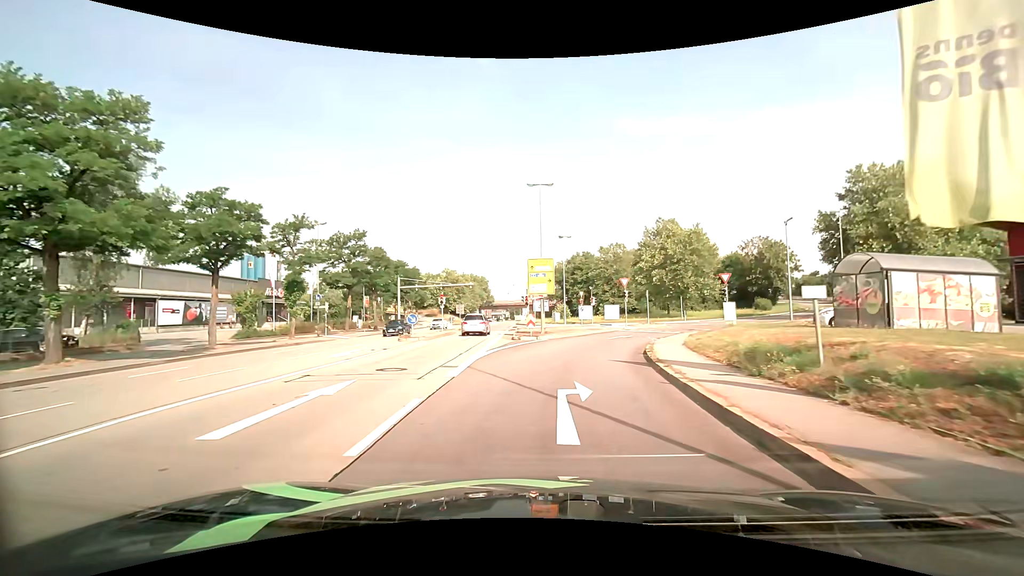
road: primary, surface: asphalt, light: Day
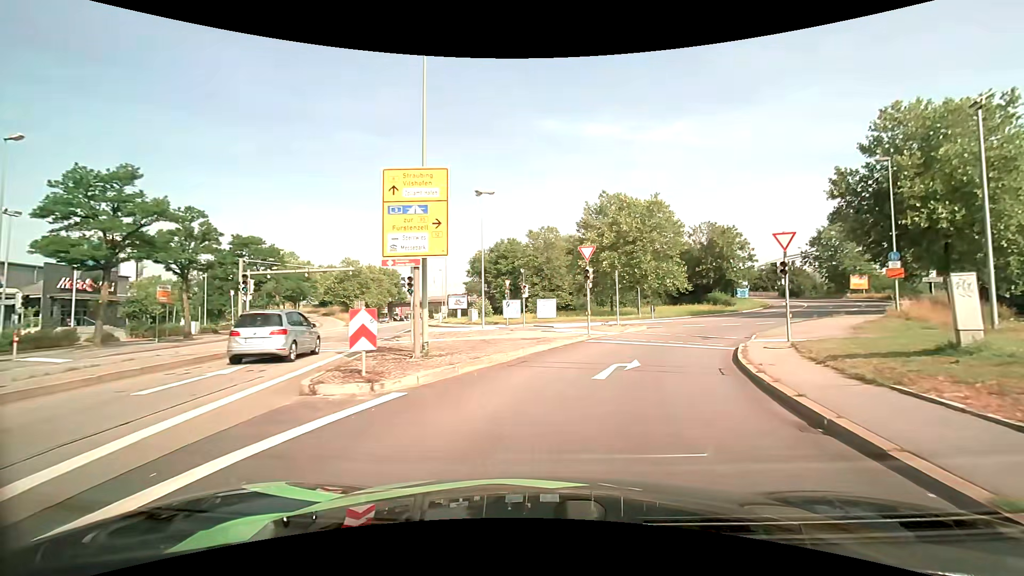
(+1.0, +19.3) m; +8°
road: primary_link
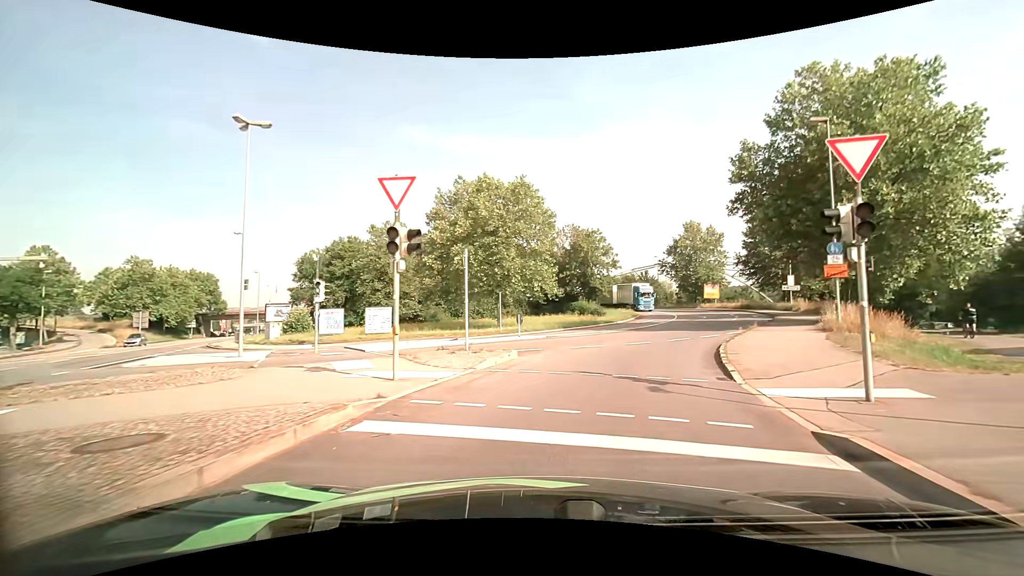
(+1.9, +13.3) m; +16°
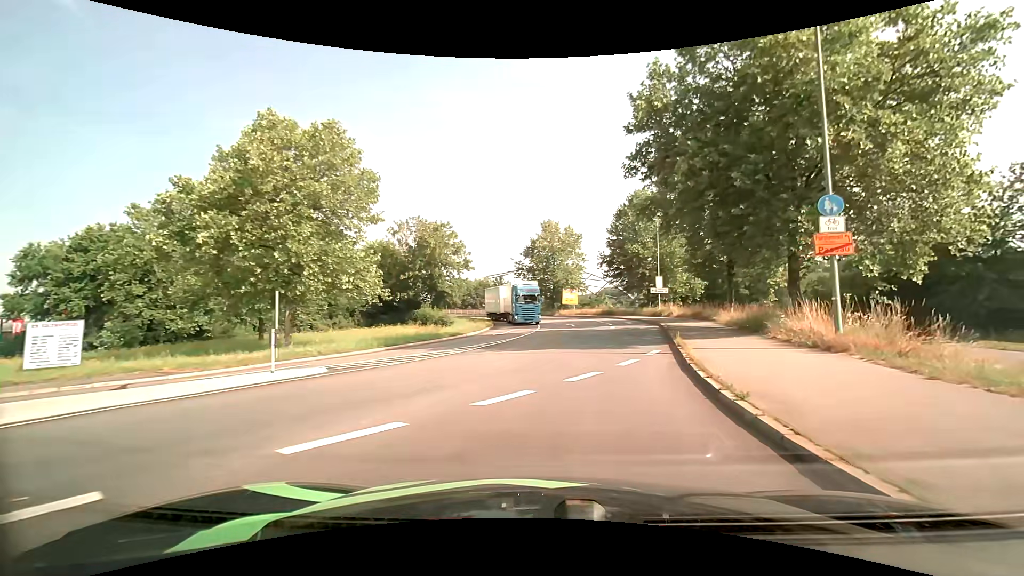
(+1.8, +13.1) m; +16°
